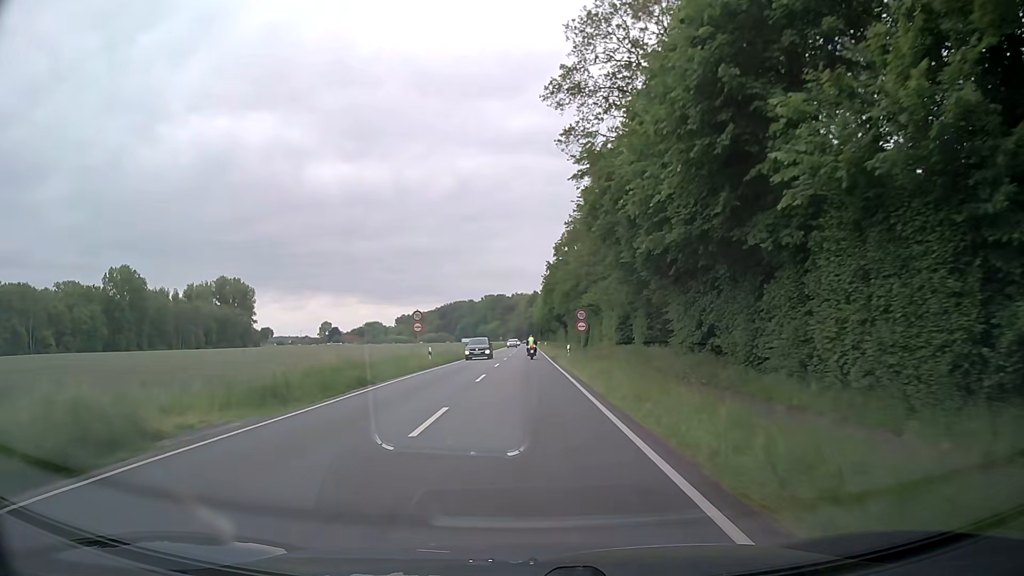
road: primary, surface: asphalt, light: Day
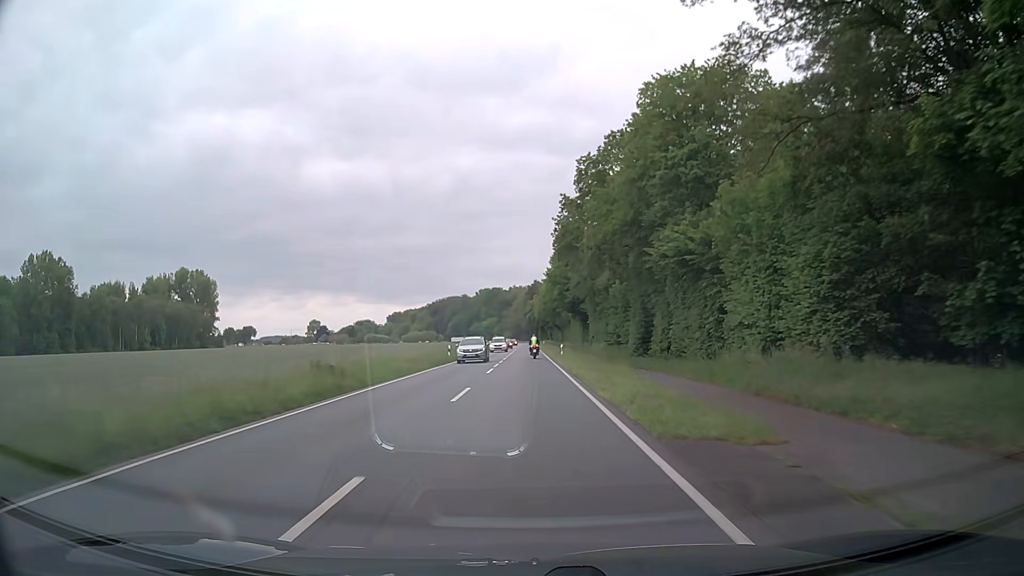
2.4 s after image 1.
(0.0, +43.6) m; 0°
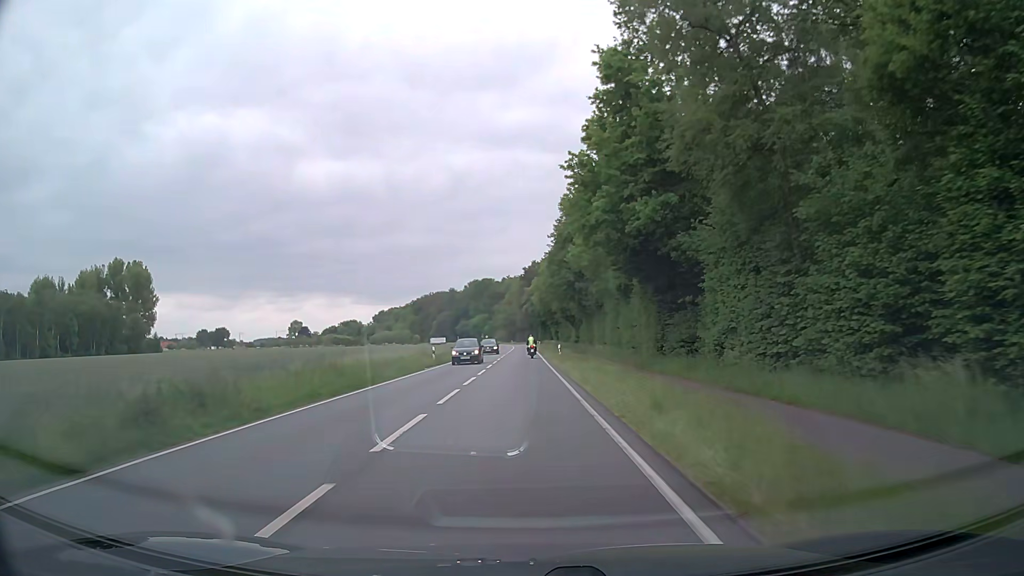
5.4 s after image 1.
(+0.1, +54.6) m; 0°
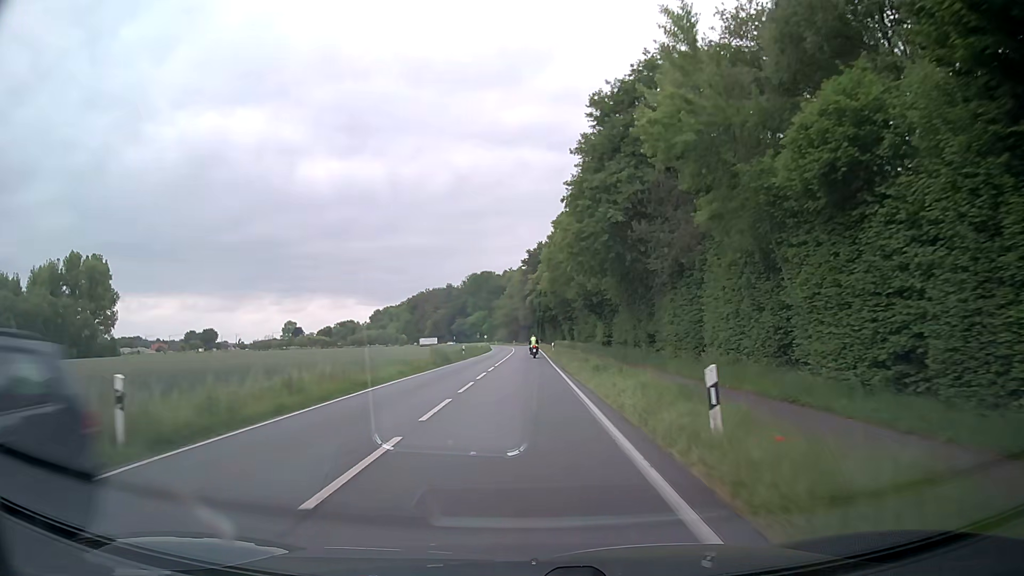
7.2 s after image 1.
(-0.1, +32.8) m; 0°
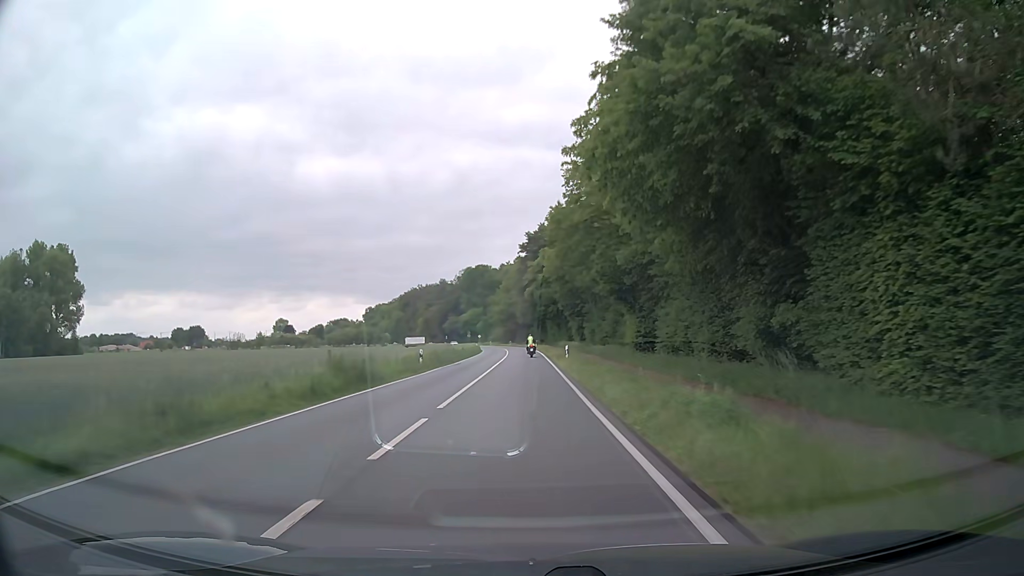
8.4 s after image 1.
(0.0, +21.8) m; 0°
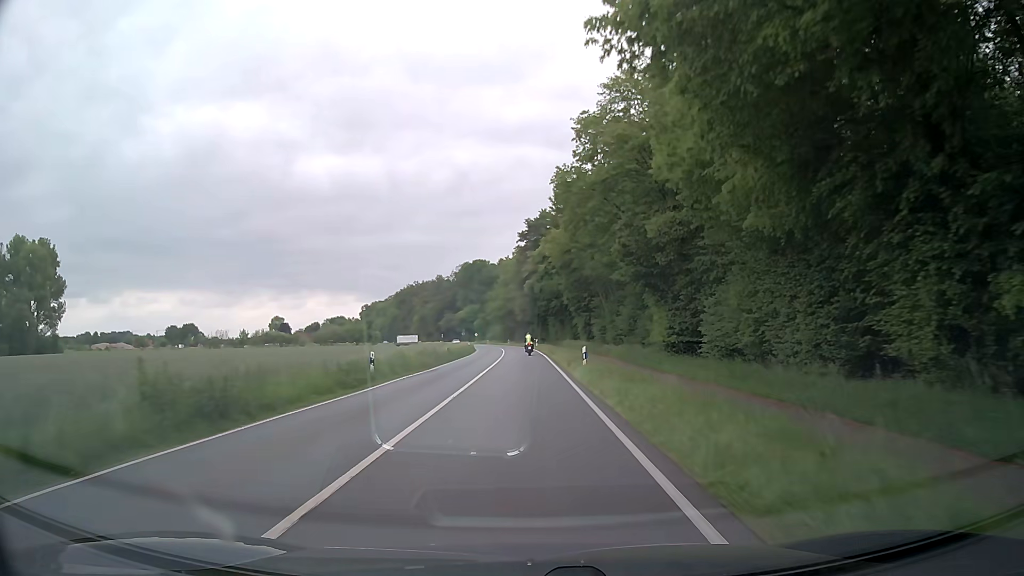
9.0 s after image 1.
(0.0, +10.9) m; 0°
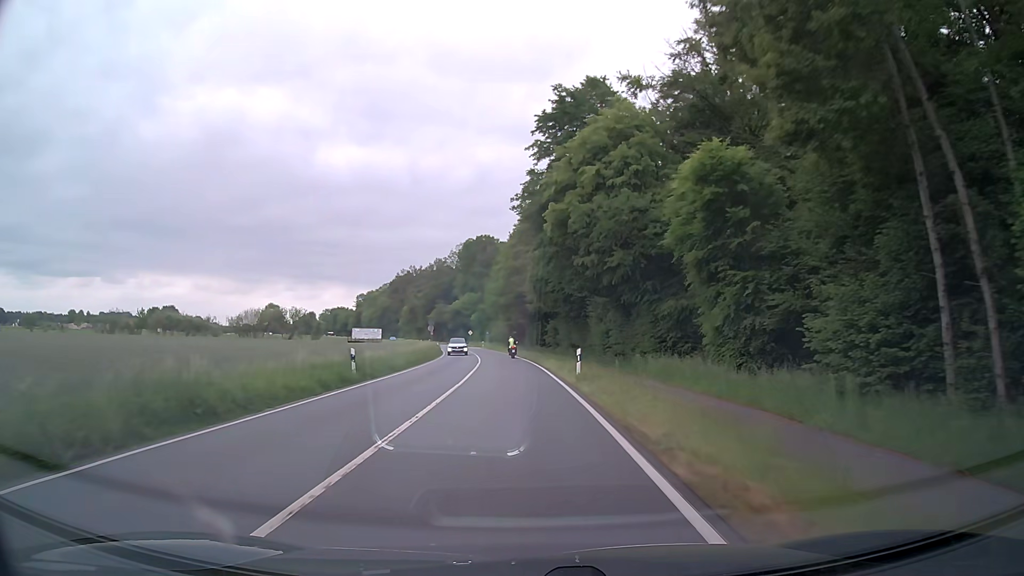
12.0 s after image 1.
(-0.2, +54.5) m; -1°
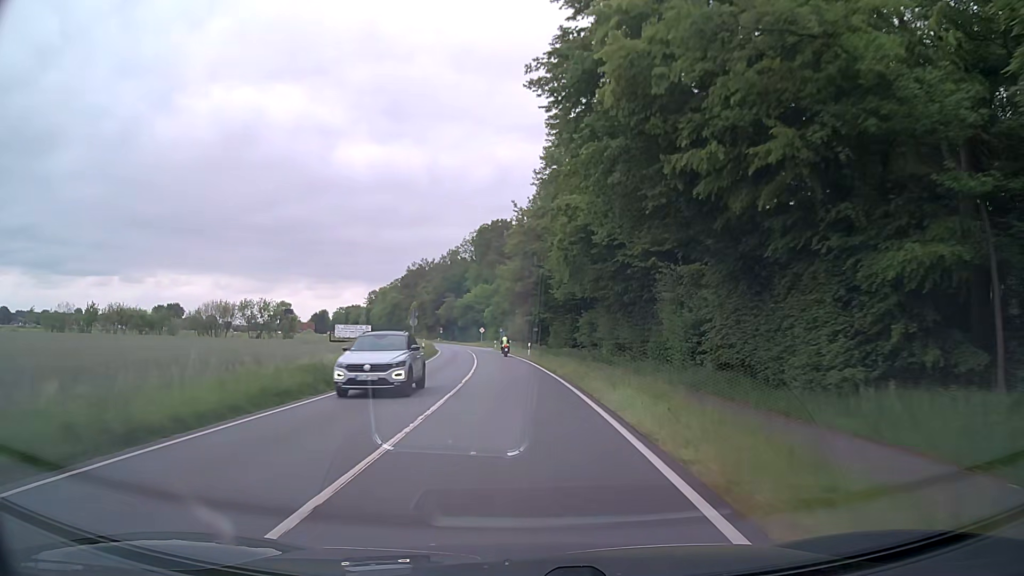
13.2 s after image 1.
(-0.3, +21.8) m; -1°
(0, +10) (0, +20) (-1, +30) (-1, +40) (-2, +50) (-3, +60) (-4, +70) (-6, +80) (-7, +90) (-9, +99) m
